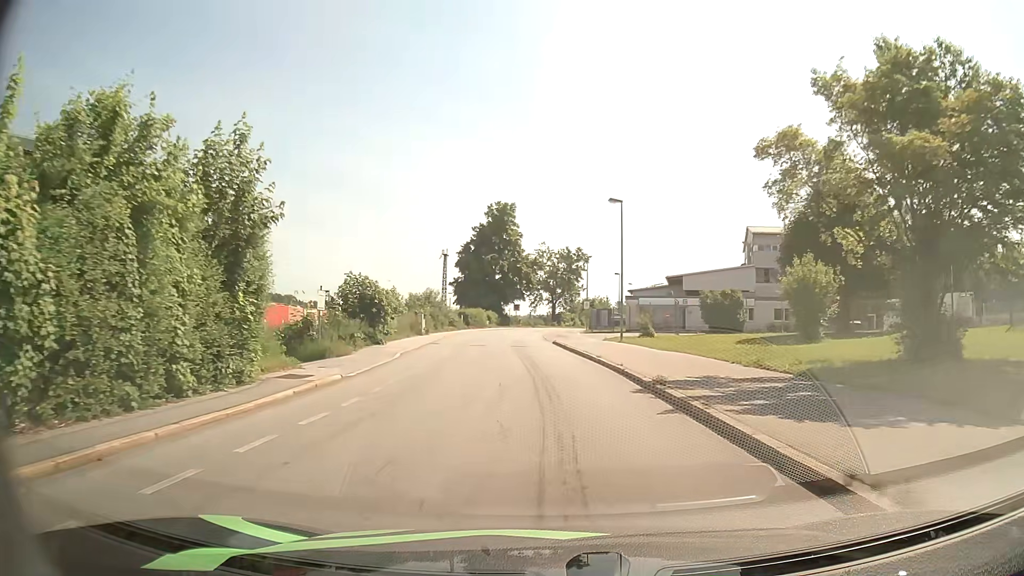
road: residential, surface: asphalt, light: Day
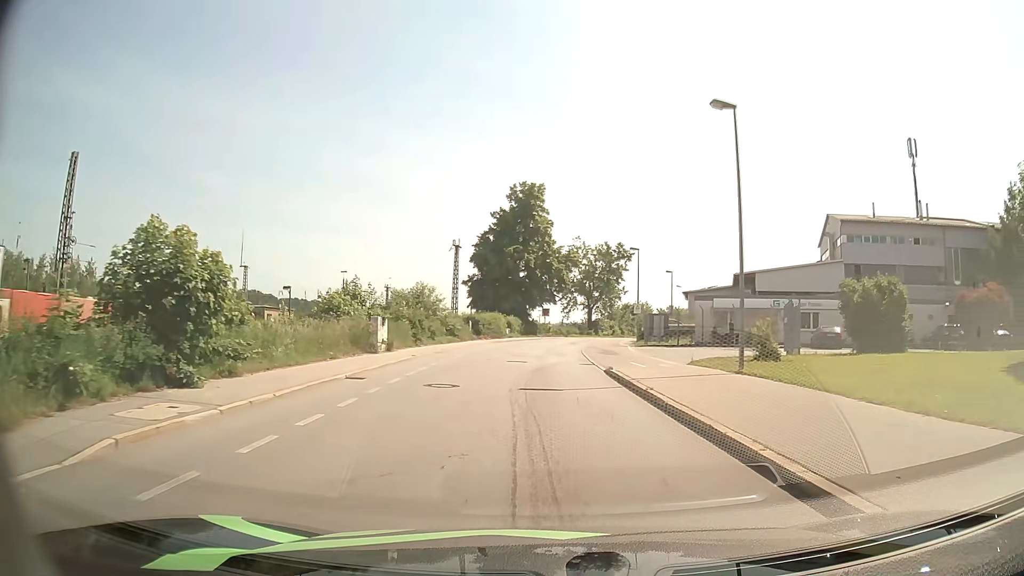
(-0.3, +18.8) m; -2°
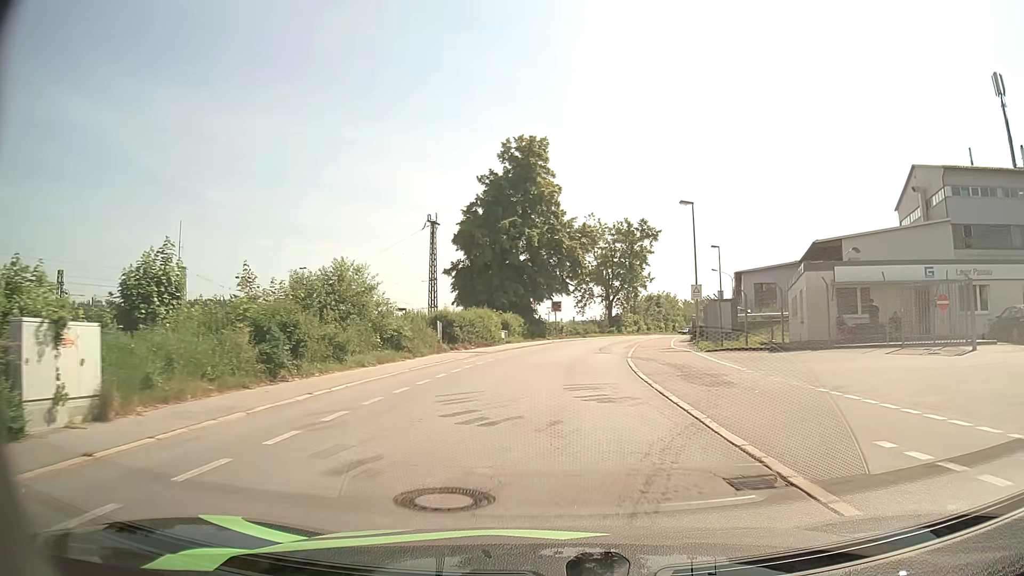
(-0.2, +19.7) m; -1°
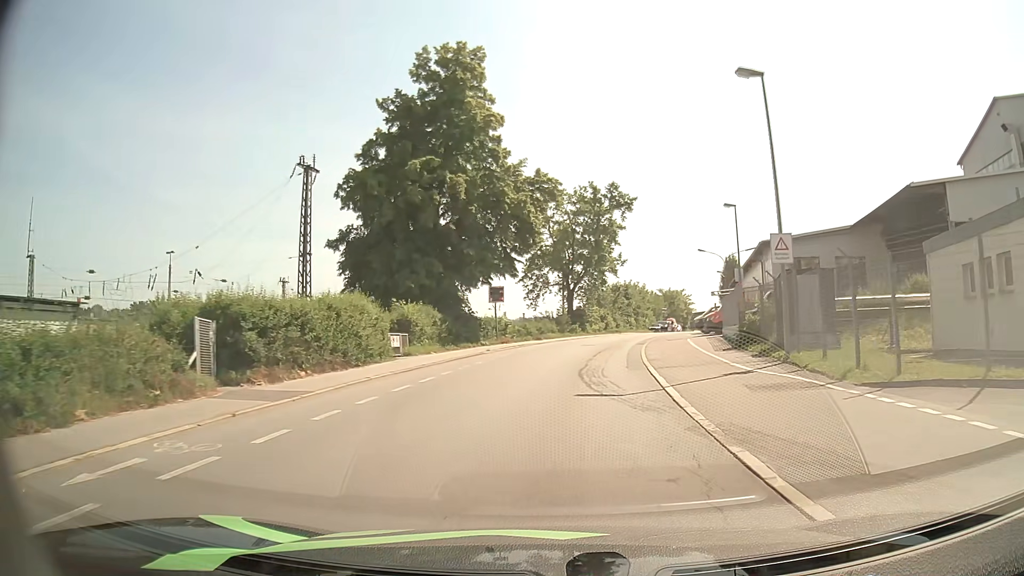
(+0.6, +20.2) m; +4°
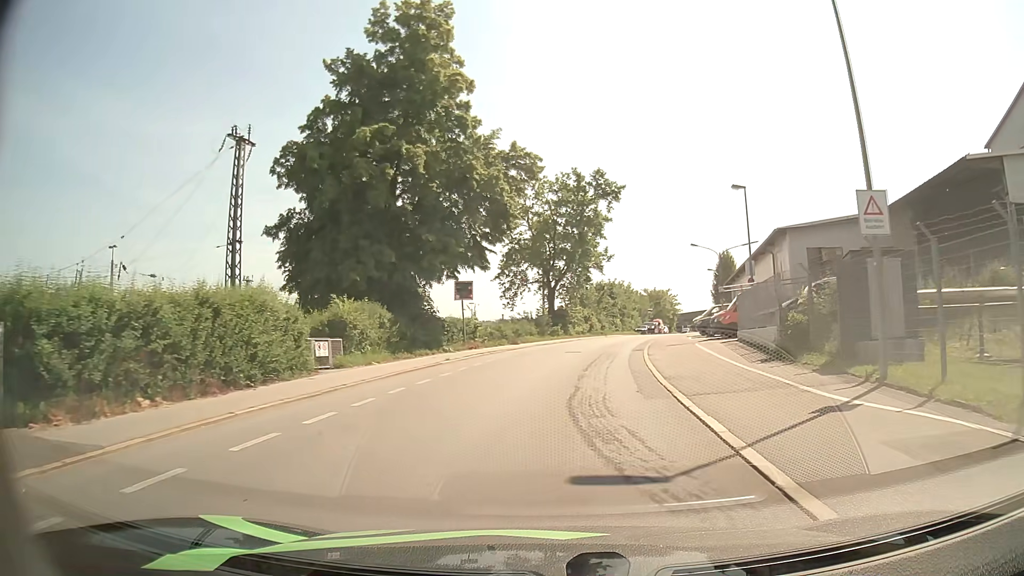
(+0.1, +6.4) m; +2°
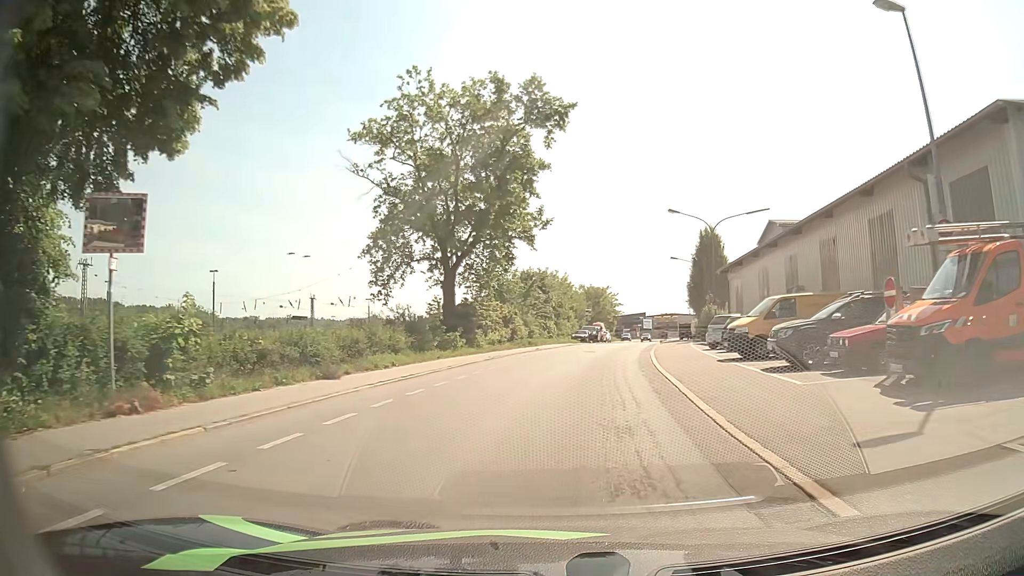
(+1.4, +23.7) m; +7°
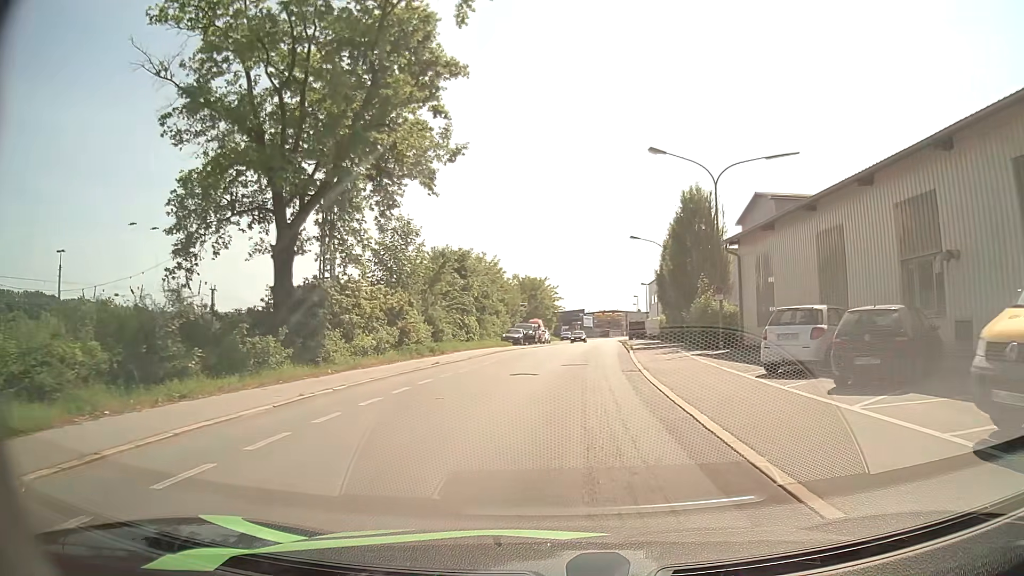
(+0.8, +16.1) m; +6°
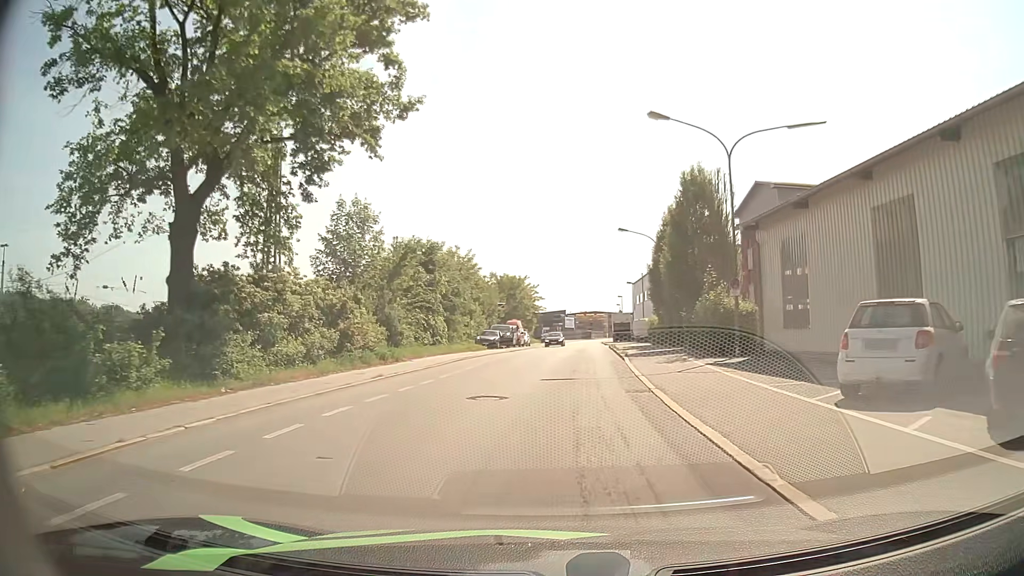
(0.0, +5.4) m; +1°
(0, +10) (0, +20) (+1, +30) (+2, +40) (+2, +50) (+3, +60) (+3, +70) (+4, +80) (+5, +90) (+5, +100) m
